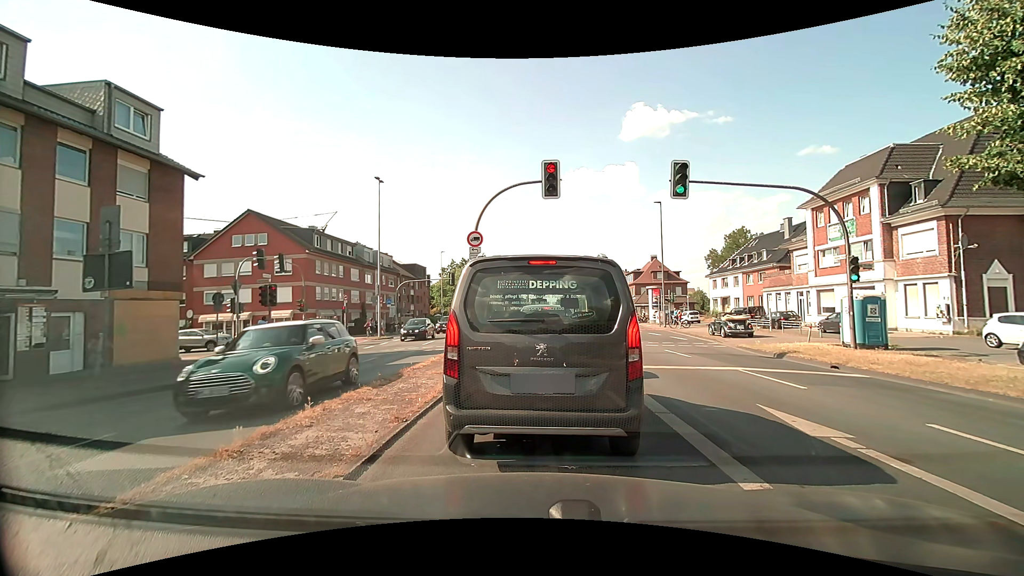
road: primary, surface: asphalt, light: Day
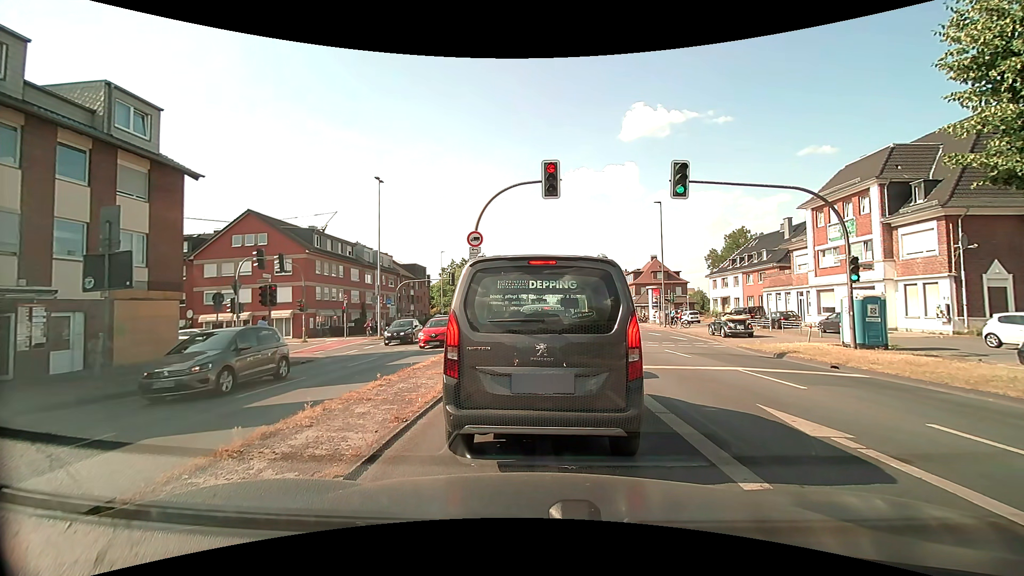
(0.0, 0.0) m; 0°
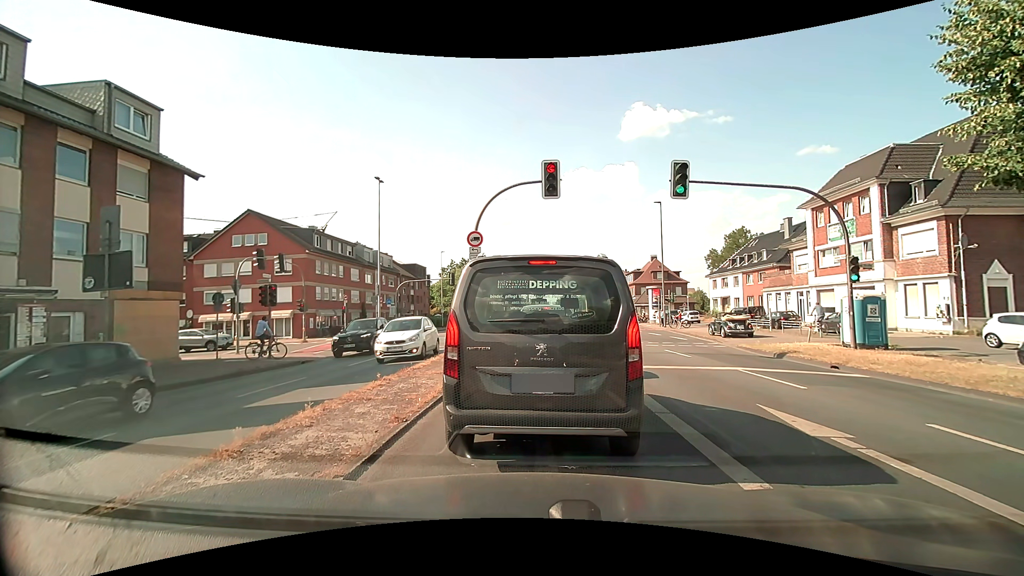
(0.0, 0.0) m; 0°
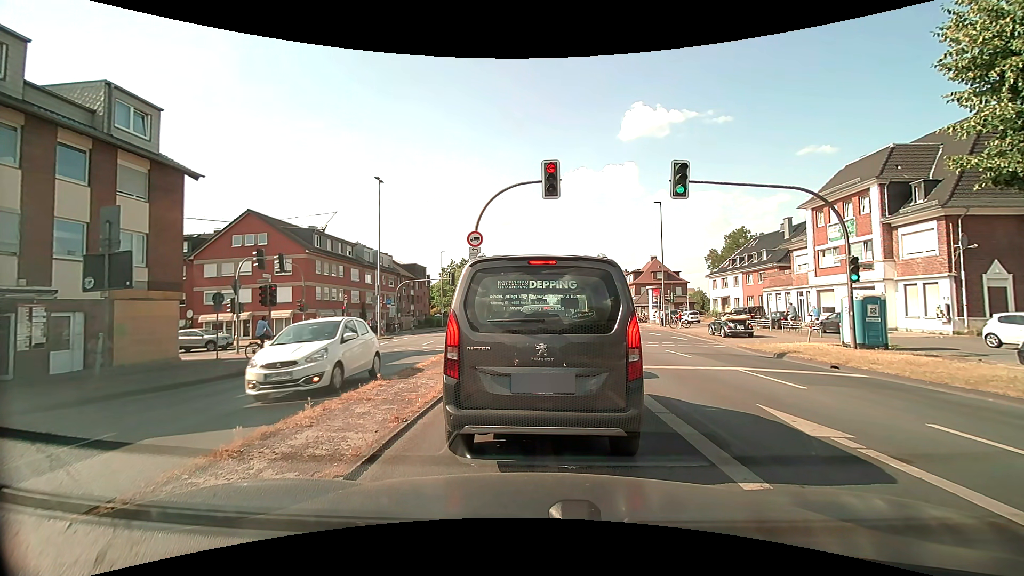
(0.0, 0.0) m; 0°
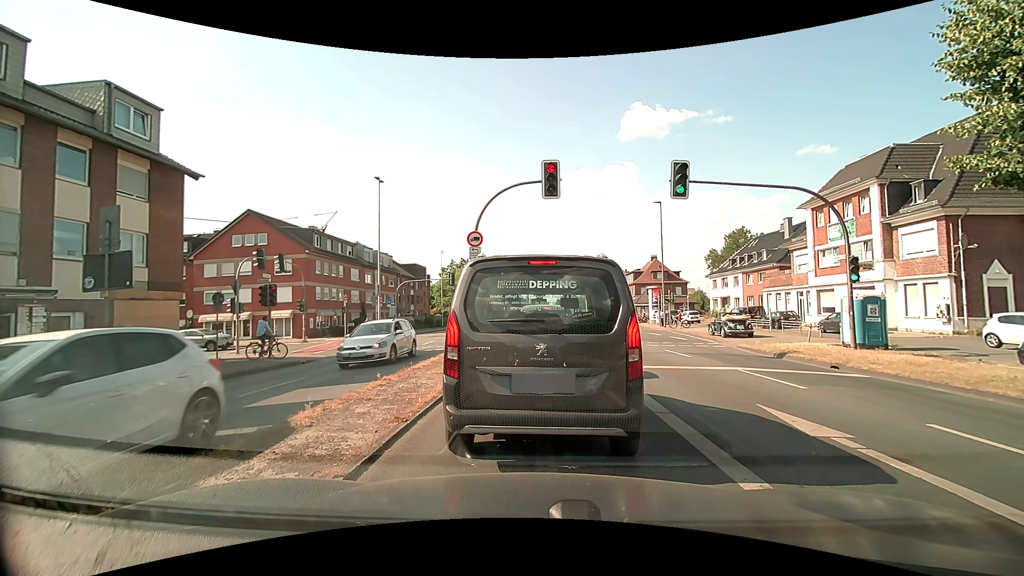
(0.0, 0.0) m; 0°
(0, +10) (0, +20) (0, +30) (-4, +39) (-12, +44) (-22, +43) (-32, +41) (-42, +39) (-52, +38) (-62, +36) m
